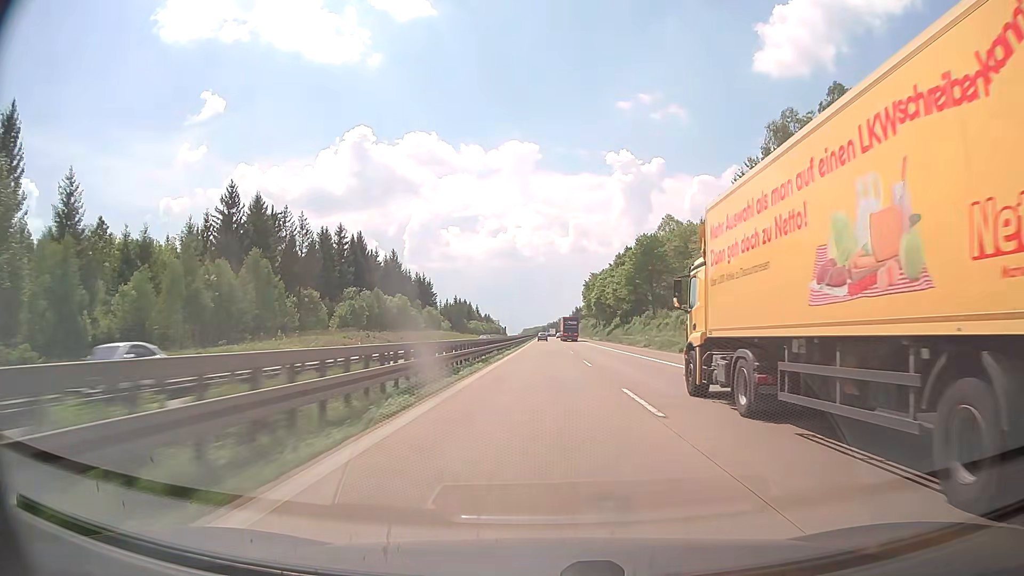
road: motorway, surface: concrete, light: Day
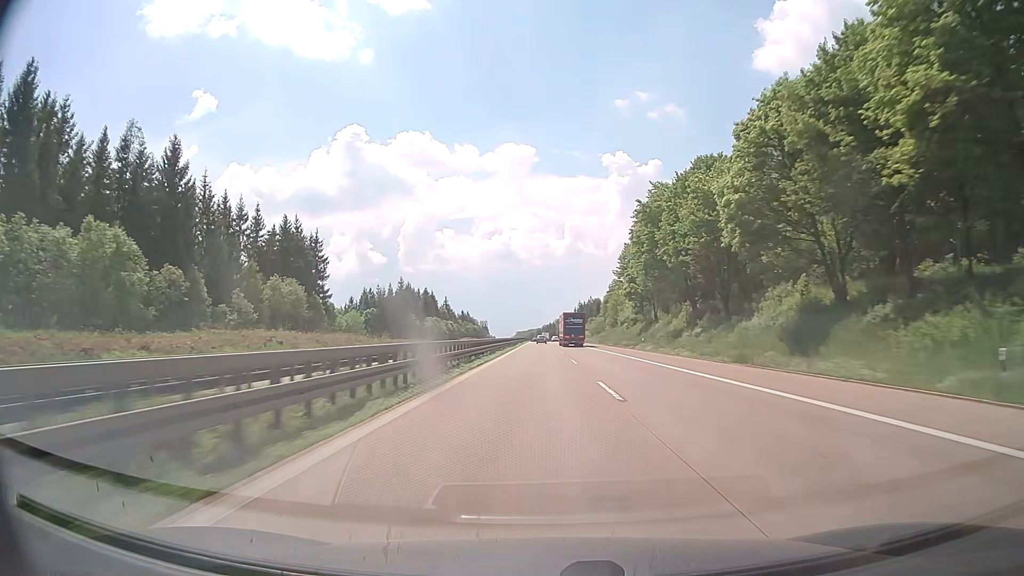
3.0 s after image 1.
(+0.6, +105.0) m; 0°
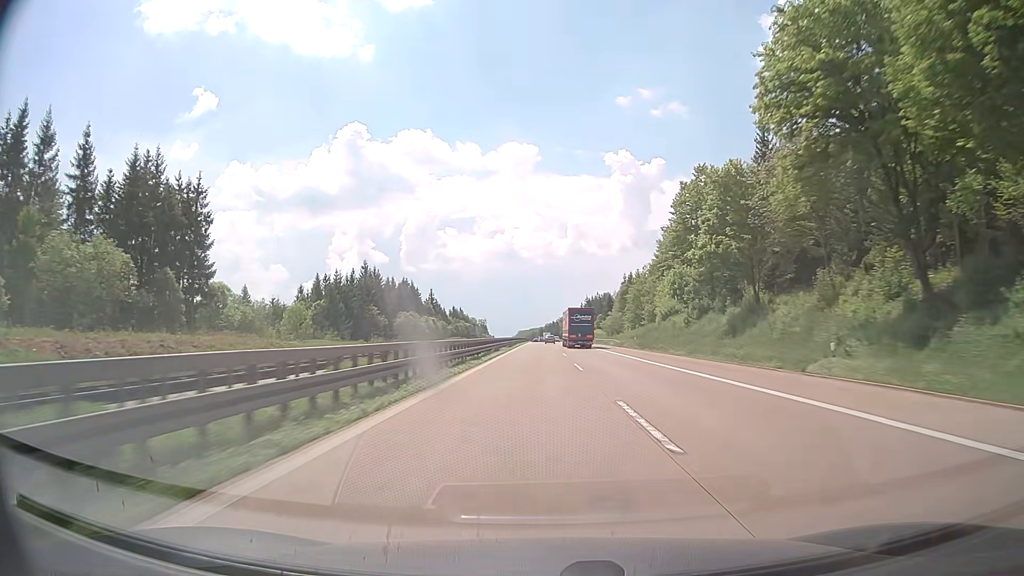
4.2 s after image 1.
(0.0, +42.0) m; 0°
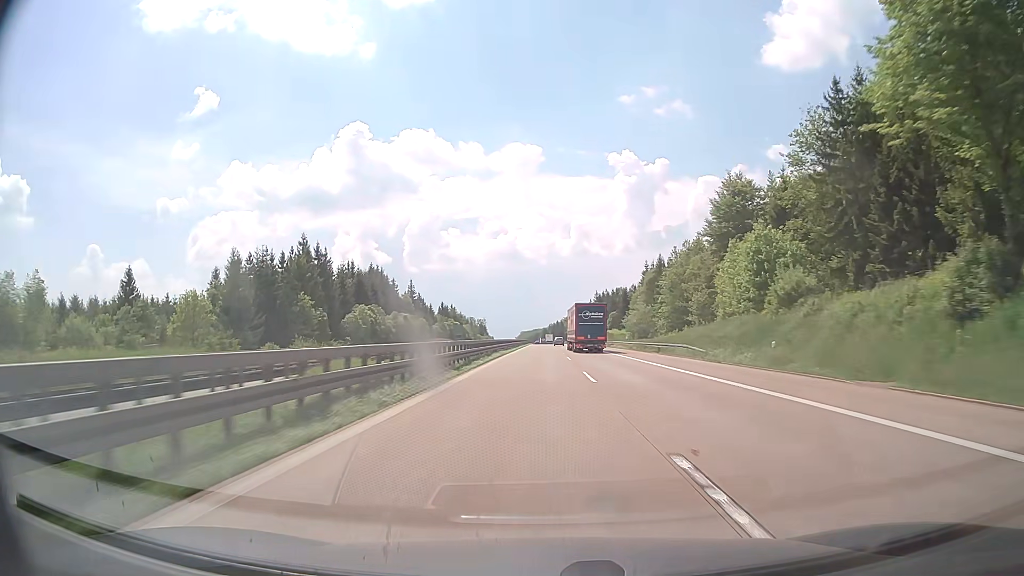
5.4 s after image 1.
(-0.2, +42.0) m; 0°
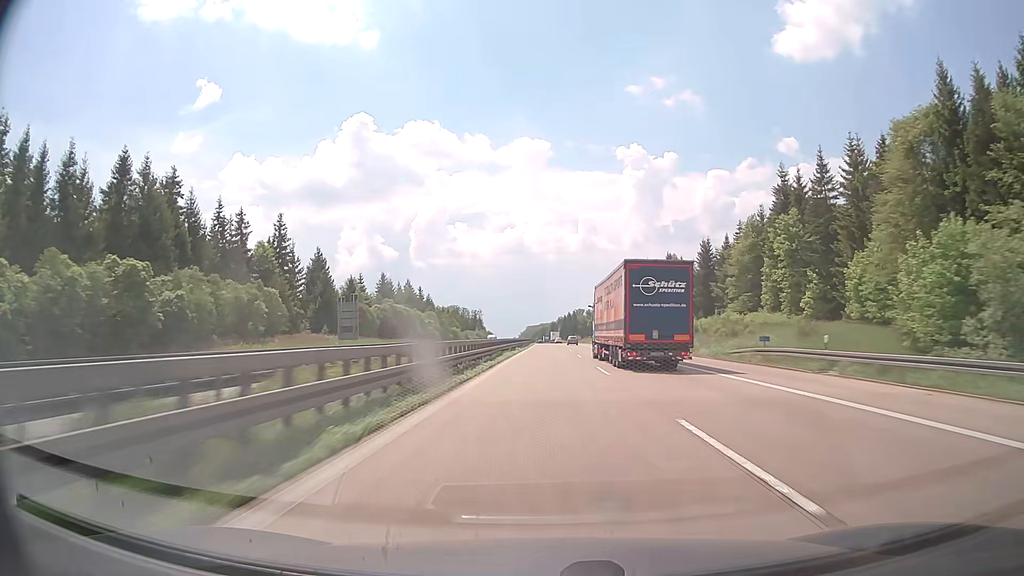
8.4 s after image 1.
(-0.9, +104.7) m; -1°
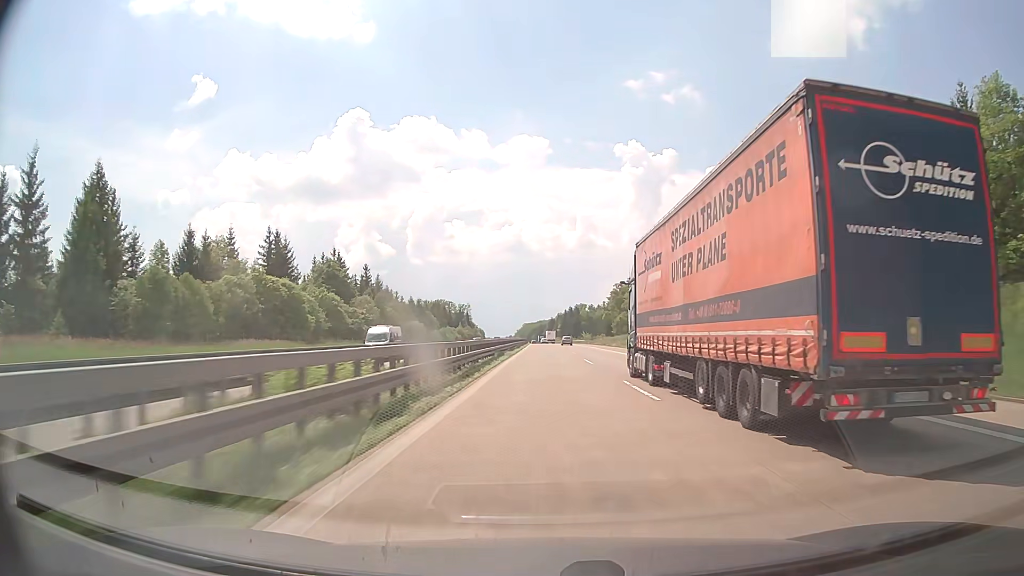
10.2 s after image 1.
(0.0, +62.7) m; 0°
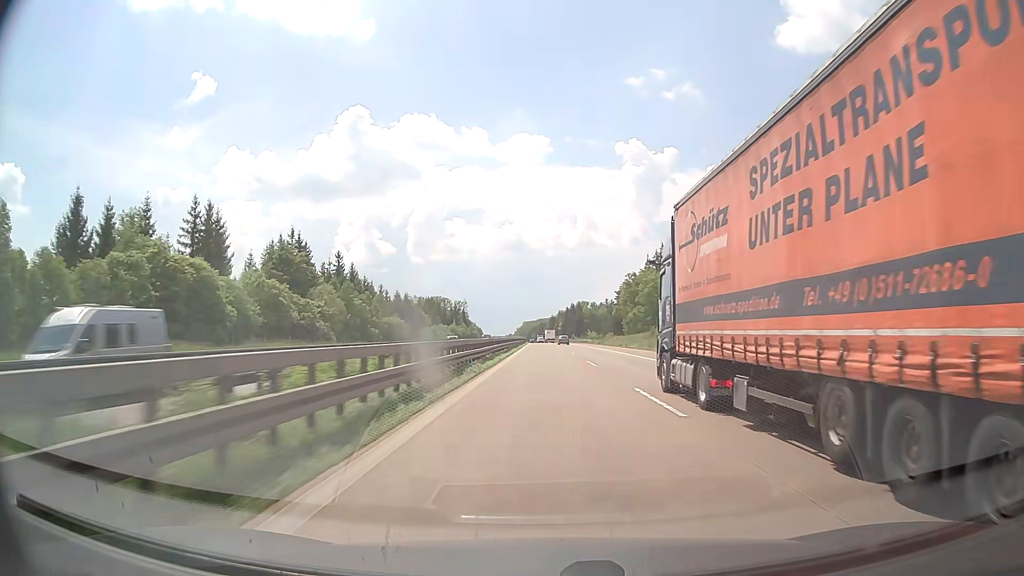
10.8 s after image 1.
(0.0, +20.9) m; 0°
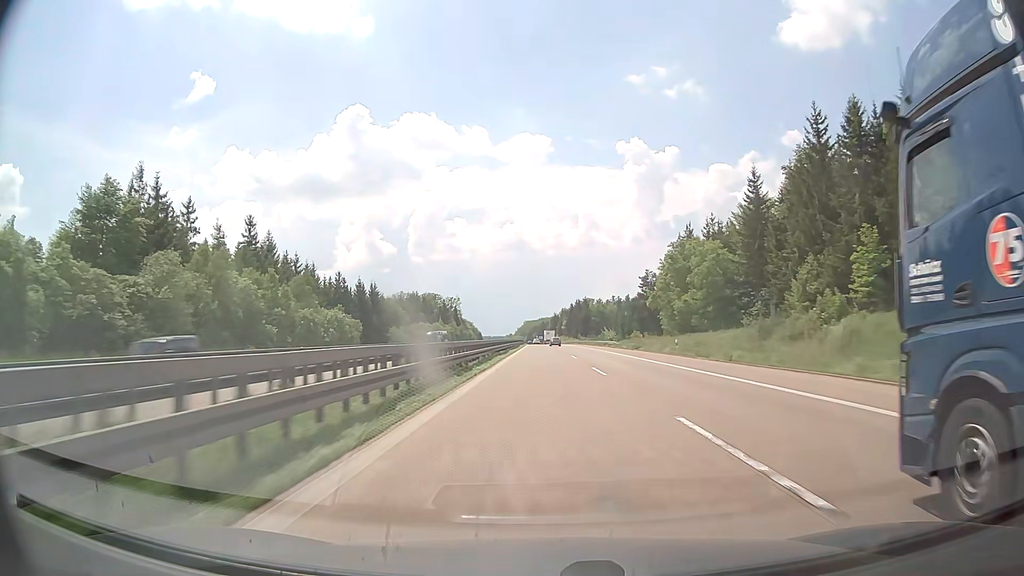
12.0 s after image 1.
(0.0, +41.7) m; 0°
(0, +10) (0, +20) (0, +30) (0, +40) (0, +50) (0, +60) (0, +70) (0, +80) (+1, +90) (+1, +100) m
